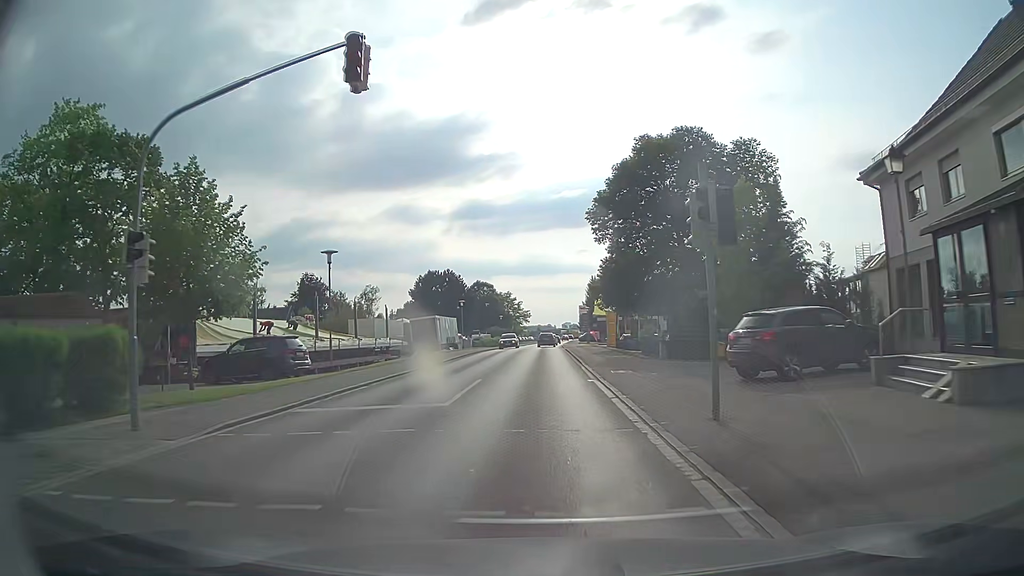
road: tertiary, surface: asphalt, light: Day
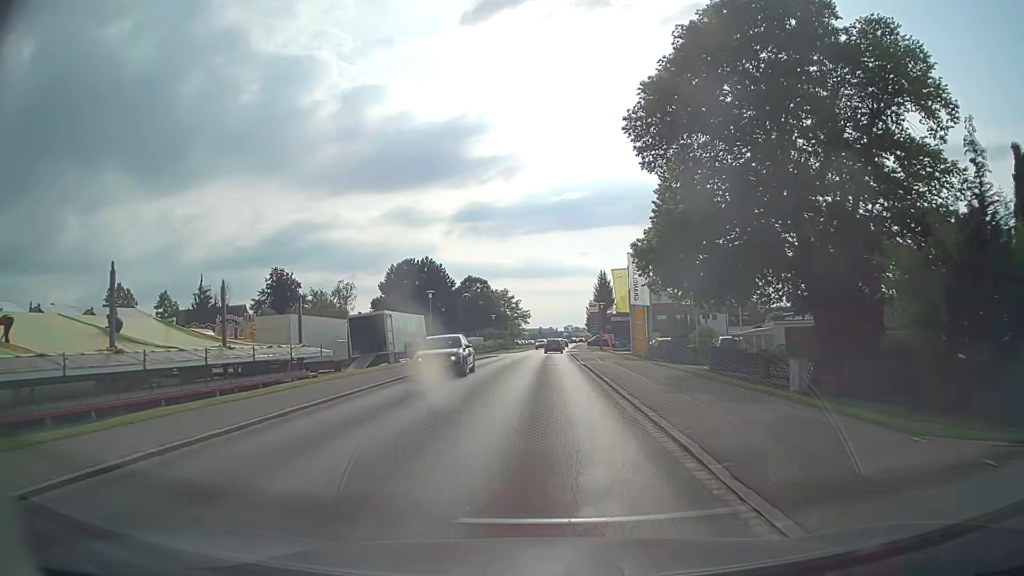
(-0.1, +21.1) m; 0°
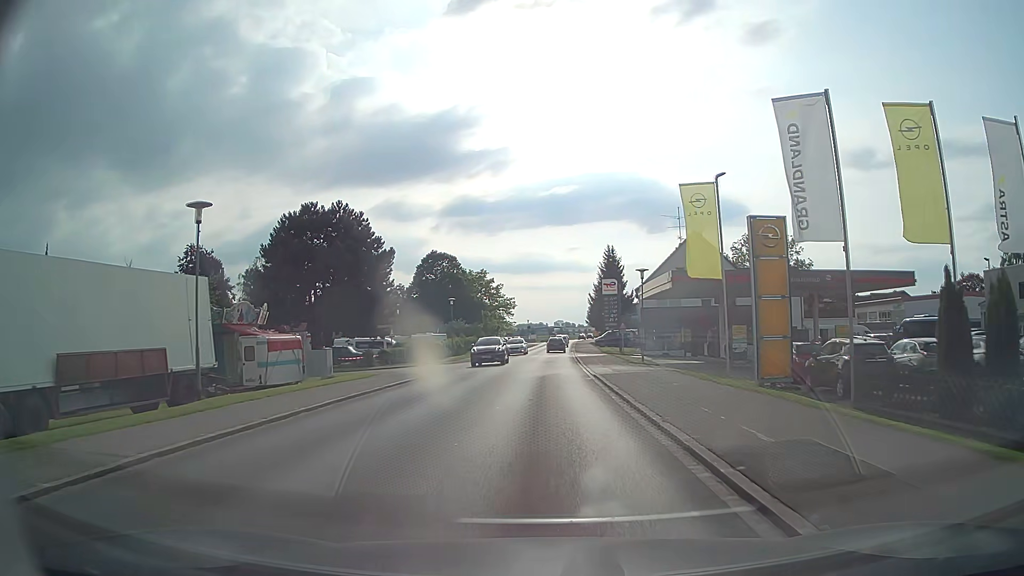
(+0.2, +34.7) m; +1°
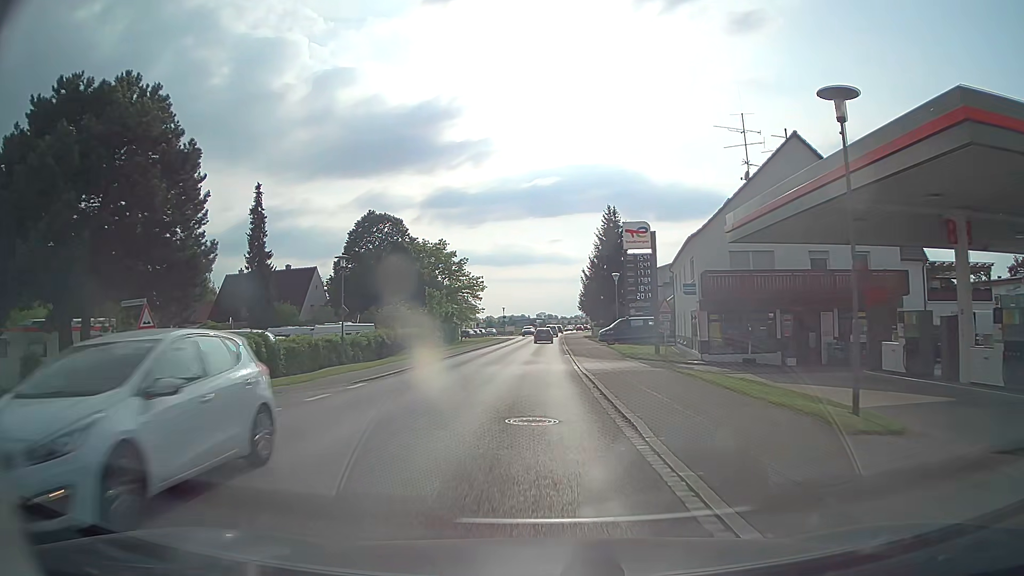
(+0.5, +28.0) m; +2°
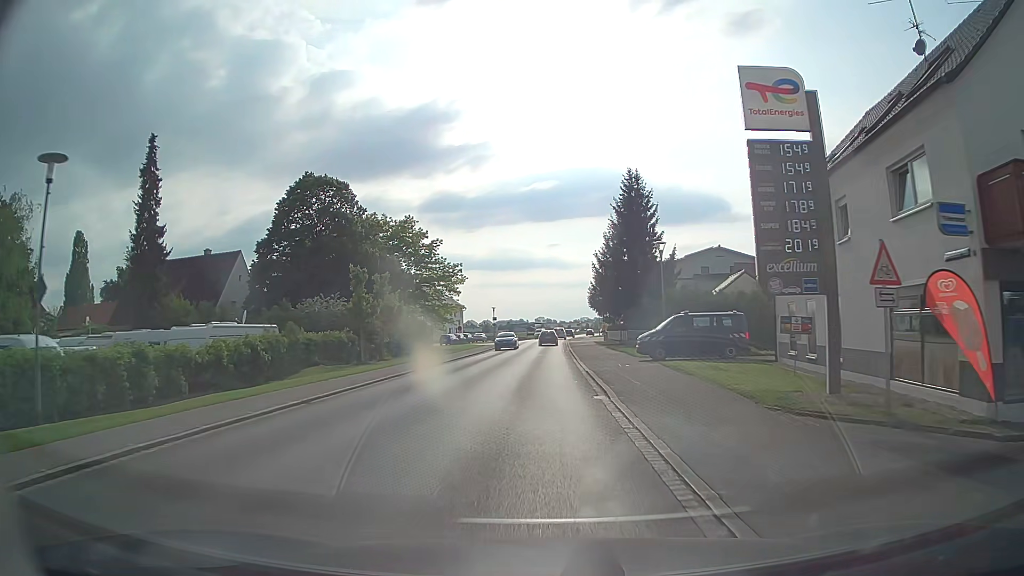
(-0.1, +20.8) m; 0°
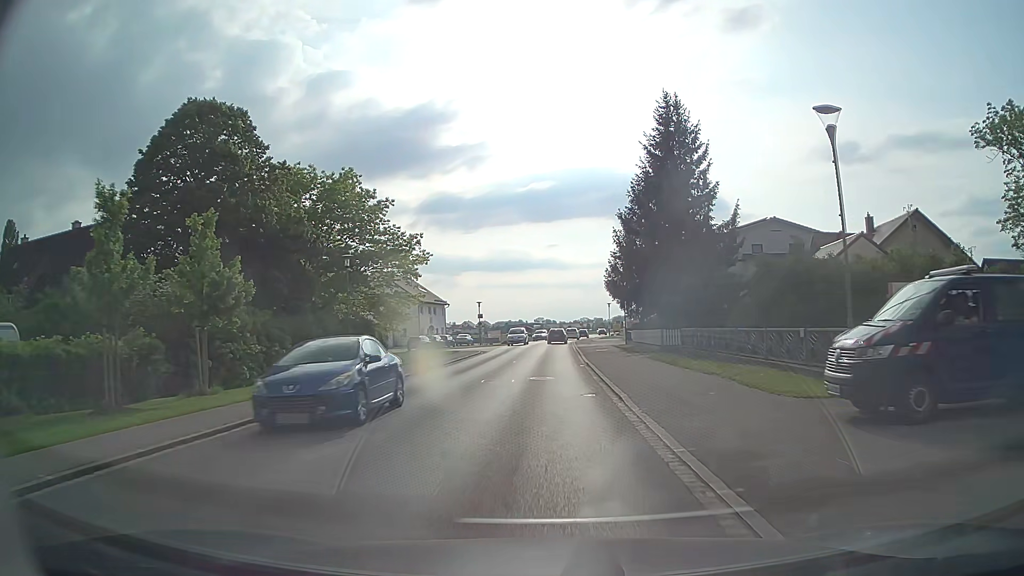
(+0.1, +20.2) m; 0°
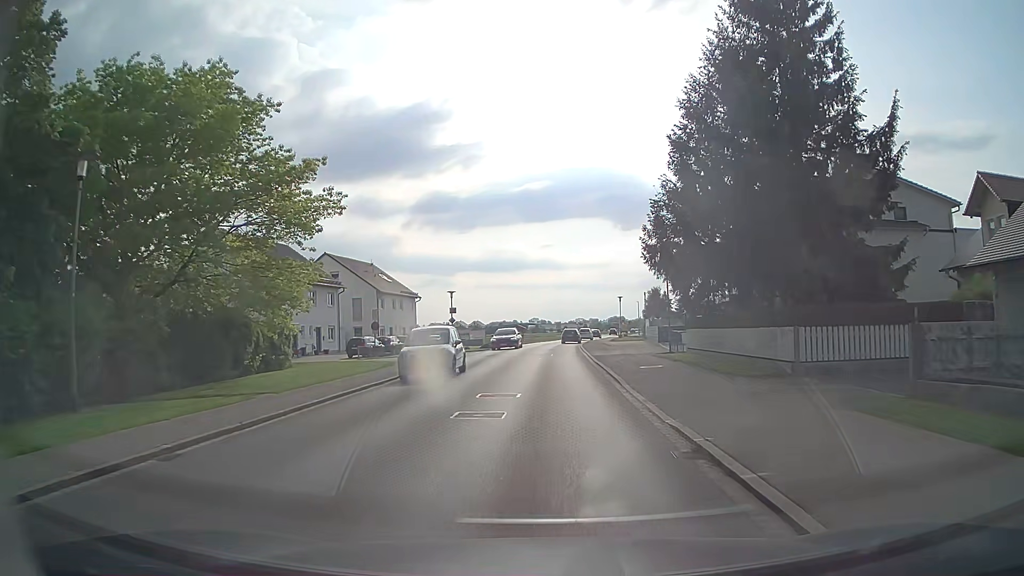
(+0.1, +19.9) m; +1°
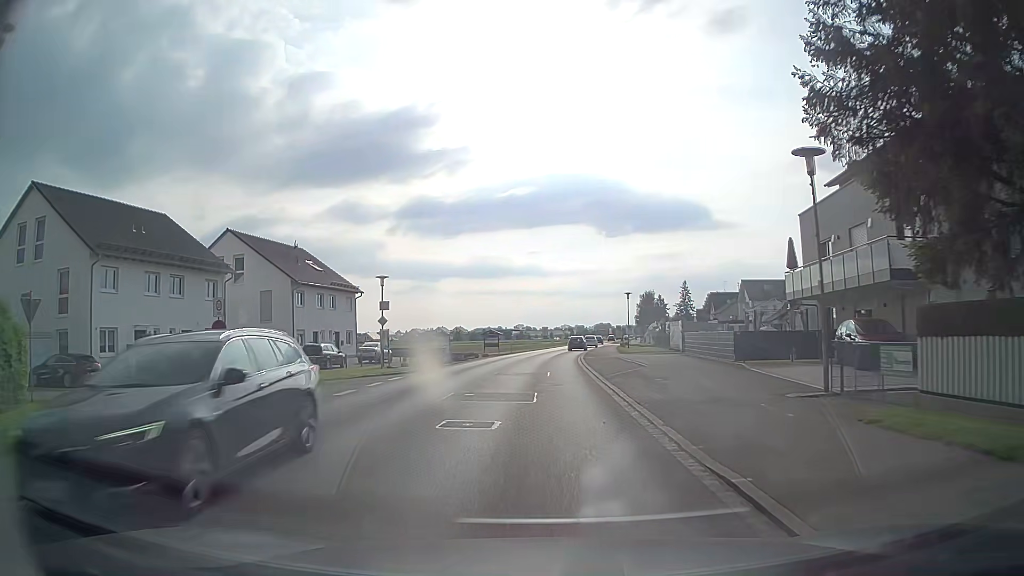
(+0.2, +20.2) m; +1°
(0, +10) (0, +20) (0, +30) (+1, +40) (+2, +50) (+2, +60) (+3, +70) (+5, +80) (+6, +90) (+7, +100) m
